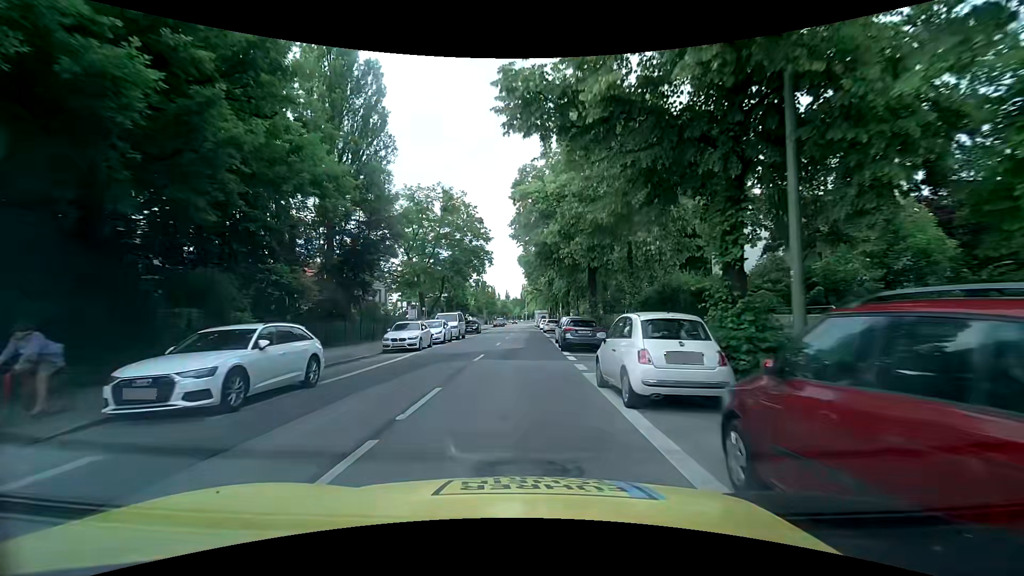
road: secondary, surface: asphalt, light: Day
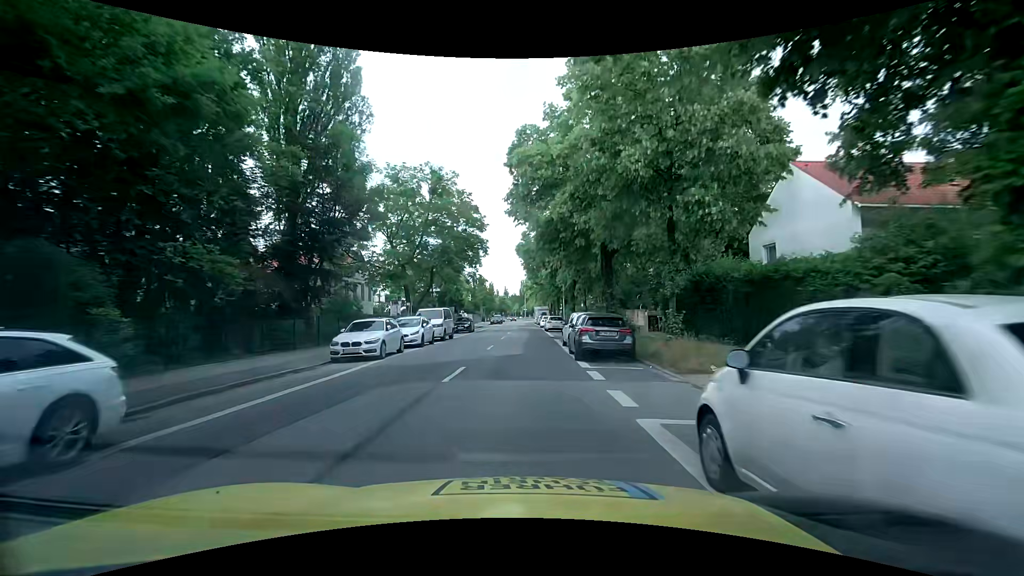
(+0.1, +6.1) m; +1°
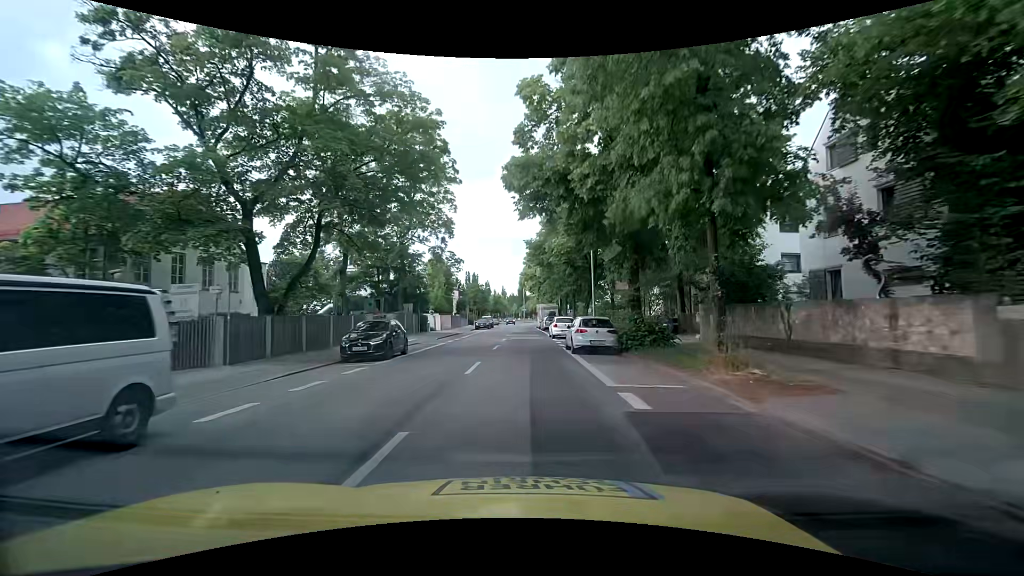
(+0.2, +26.3) m; -1°
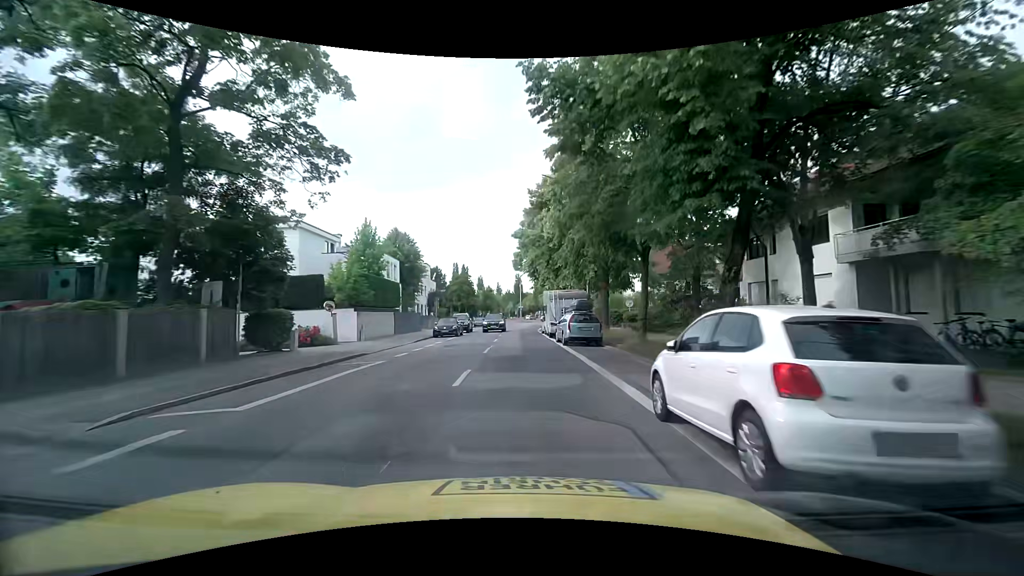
(+0.4, +28.9) m; +1°
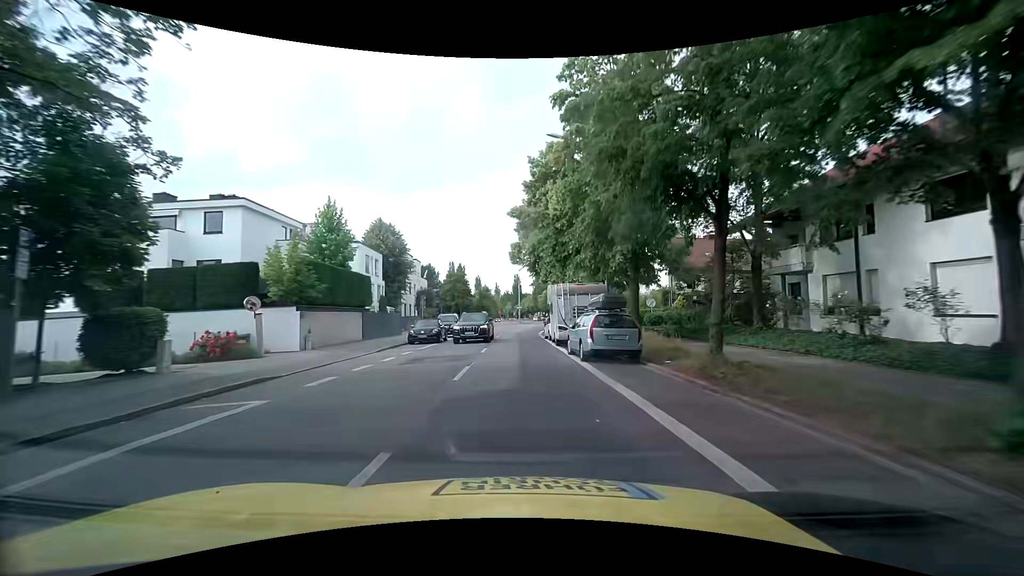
(0.0, +7.5) m; +1°
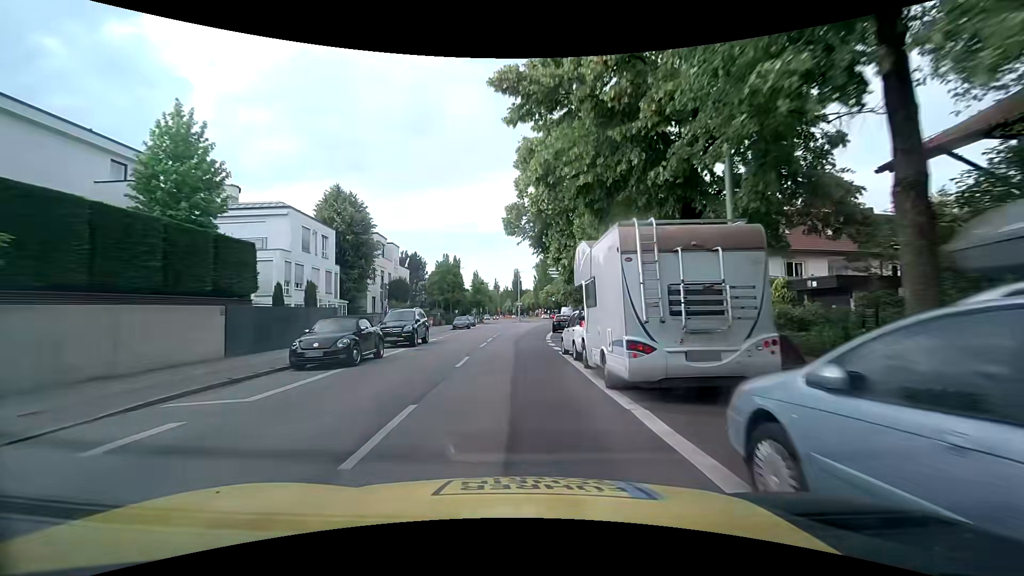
(-0.1, +14.6) m; 0°
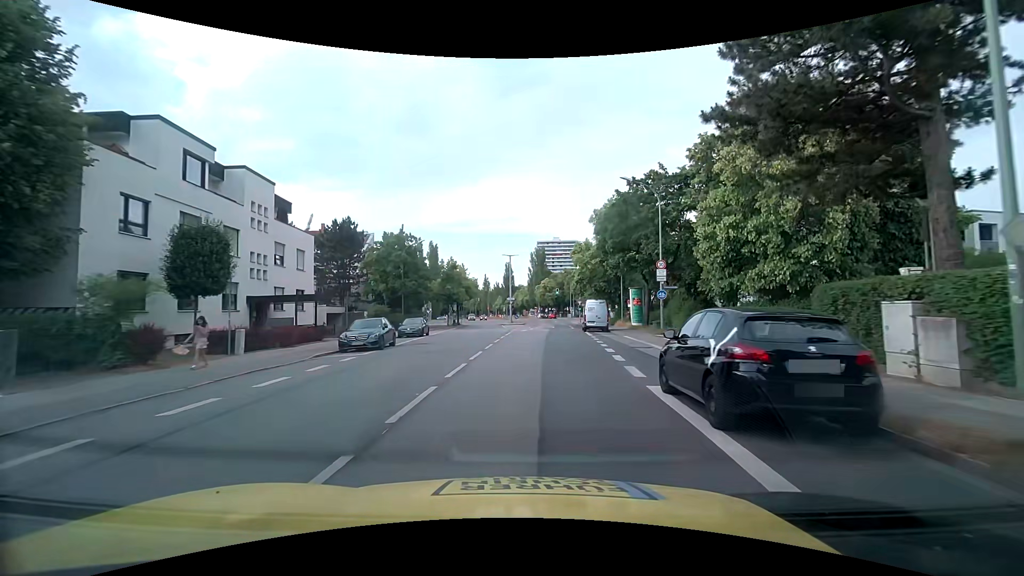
(-0.1, +33.2) m; 0°
(0, +10) (+1, +20) (+1, +30) (+2, +40) (+3, +50) (+4, +60) (+5, +70) (+6, +80) (+6, +90) (+6, +100) m
